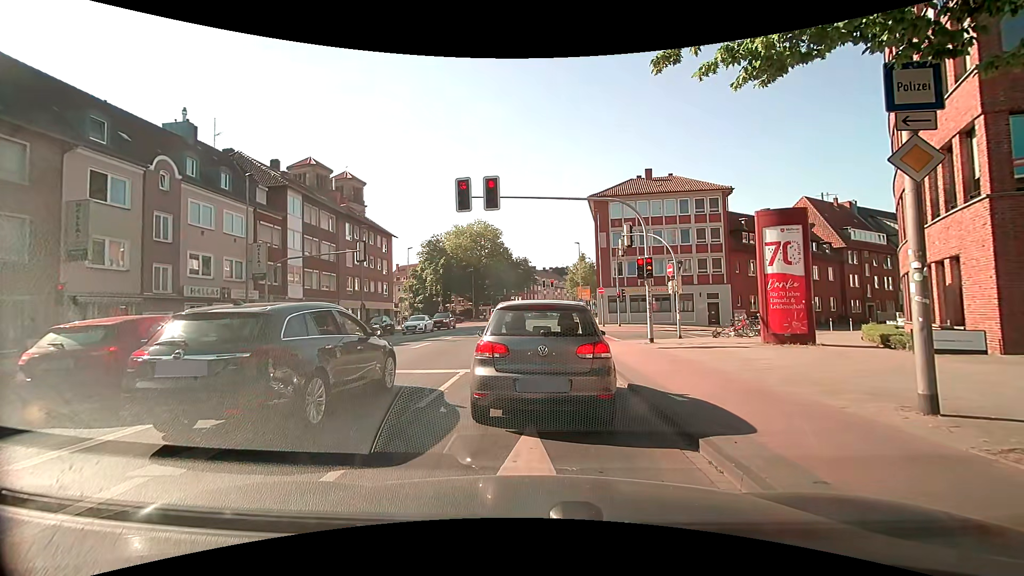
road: secondary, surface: asphalt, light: Day
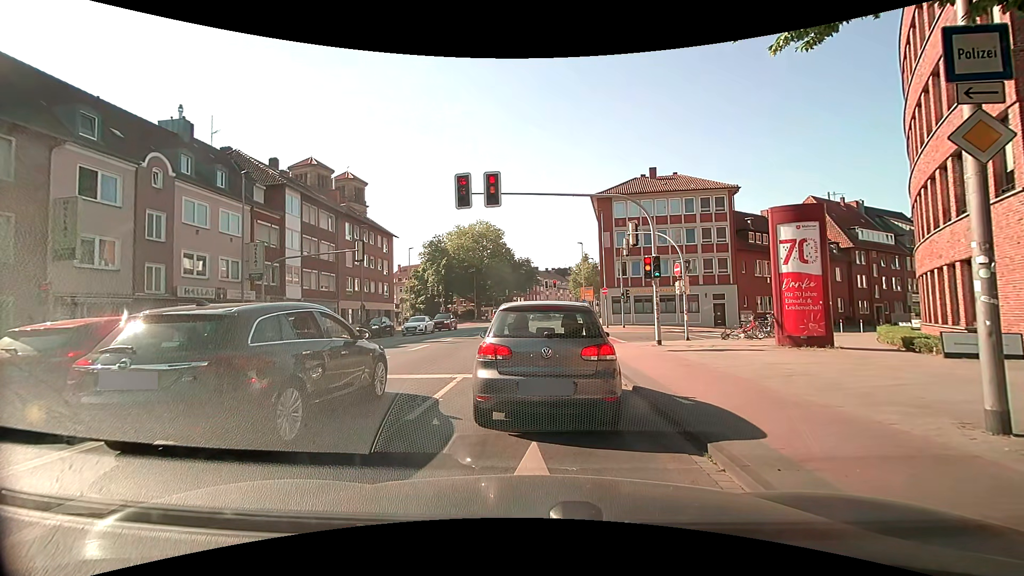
(0.0, +0.8) m; 0°
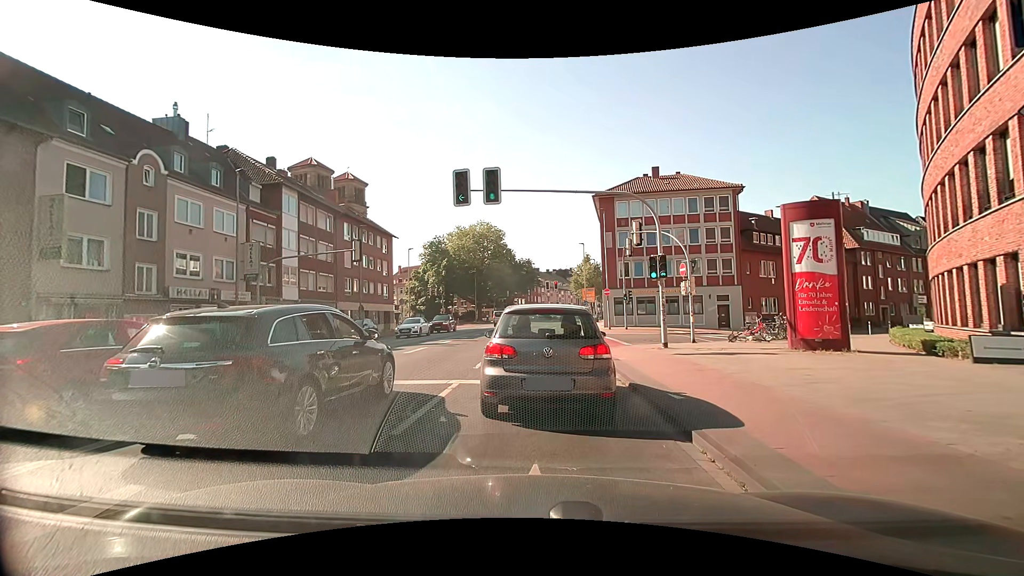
(0.0, +0.7) m; 0°
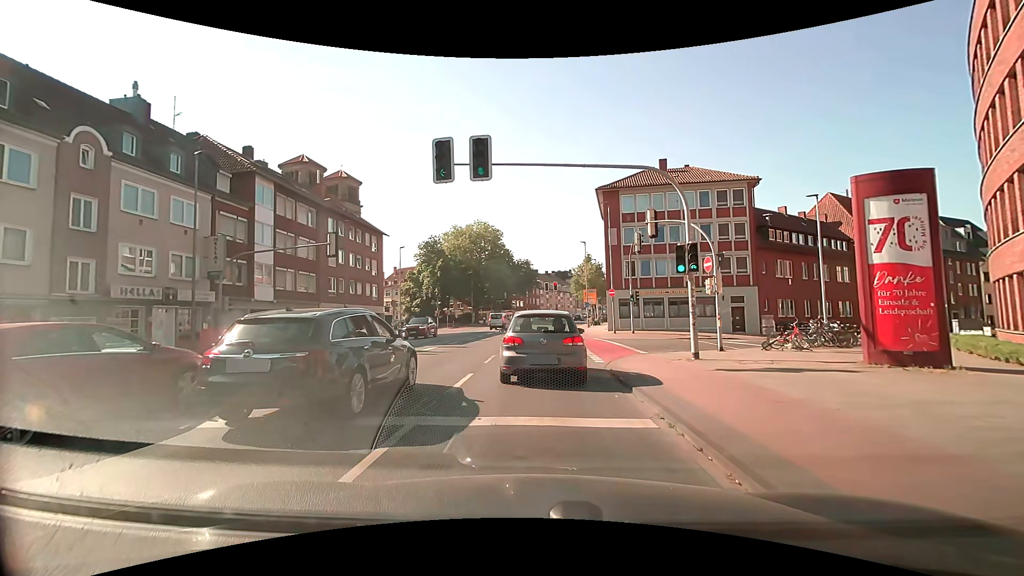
(0.0, +3.7) m; -2°
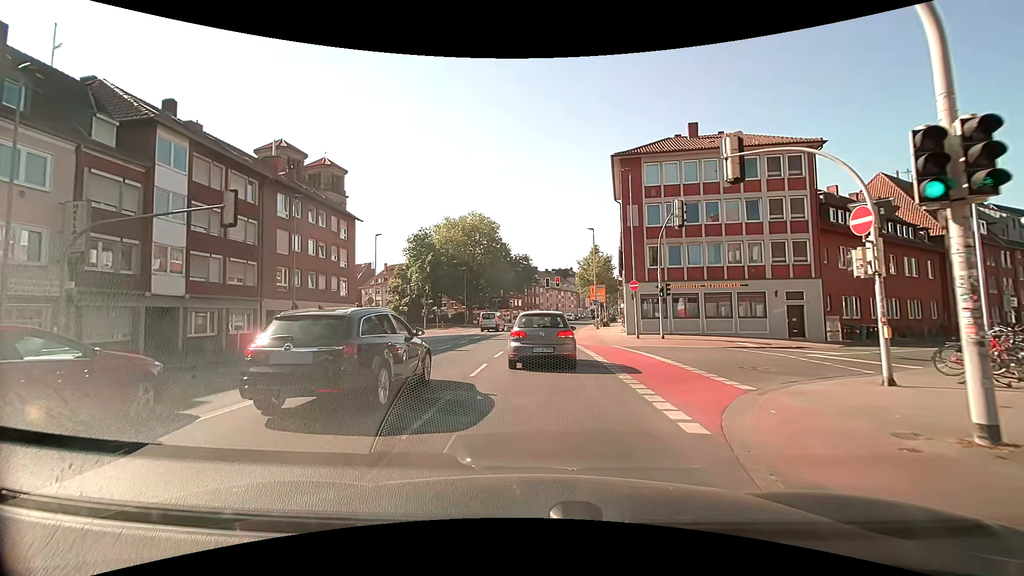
(+0.3, +9.3) m; +2°
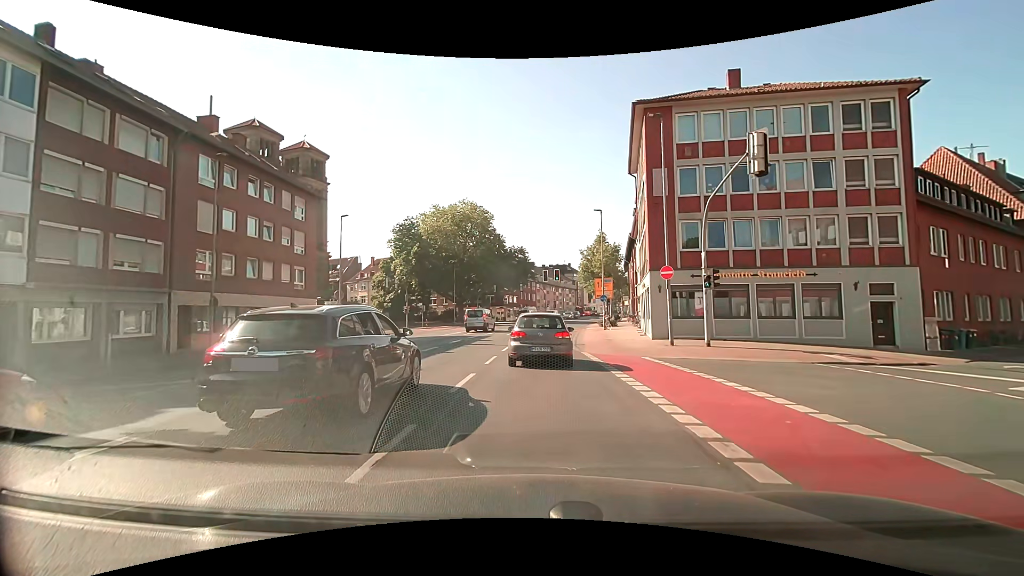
(0.0, +8.3) m; +1°
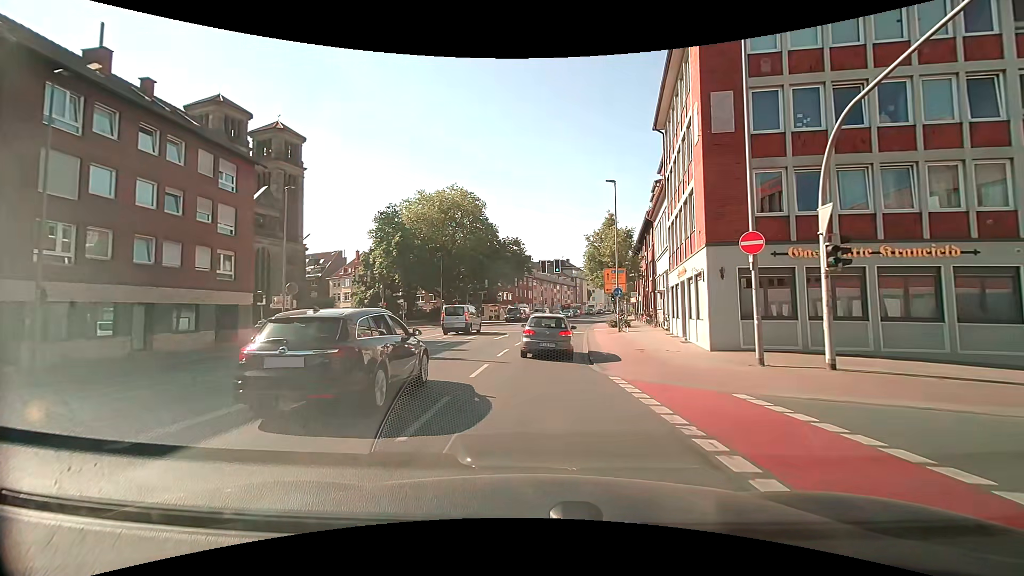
(0.0, +9.0) m; 0°
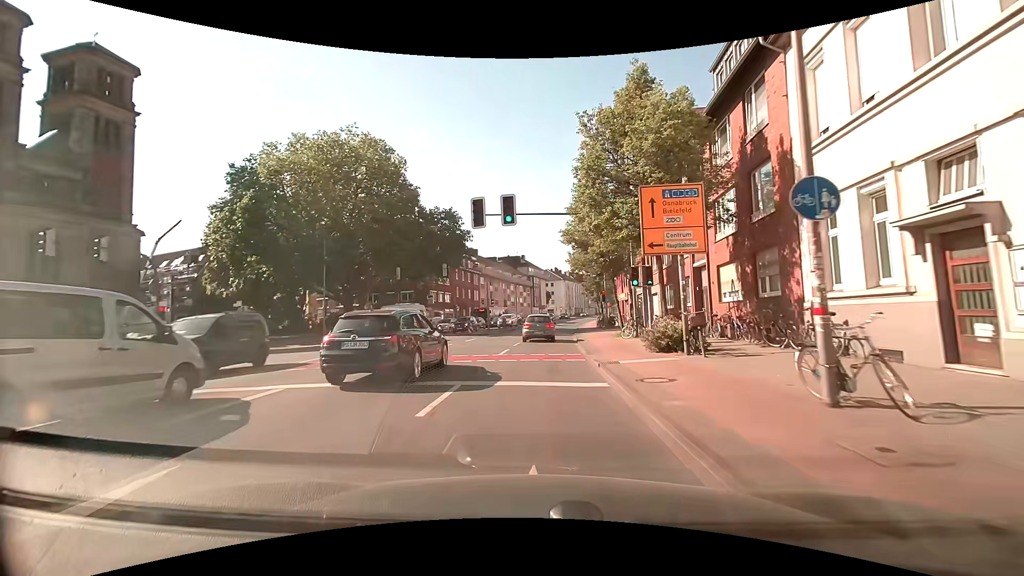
(+1.0, +27.3) m; +5°
(0, +10) (0, +20) (+1, +30) (+1, +40) (+2, +50) (+3, +60) (+4, +70) (+6, +80) (+7, +90) (+9, +99) m
